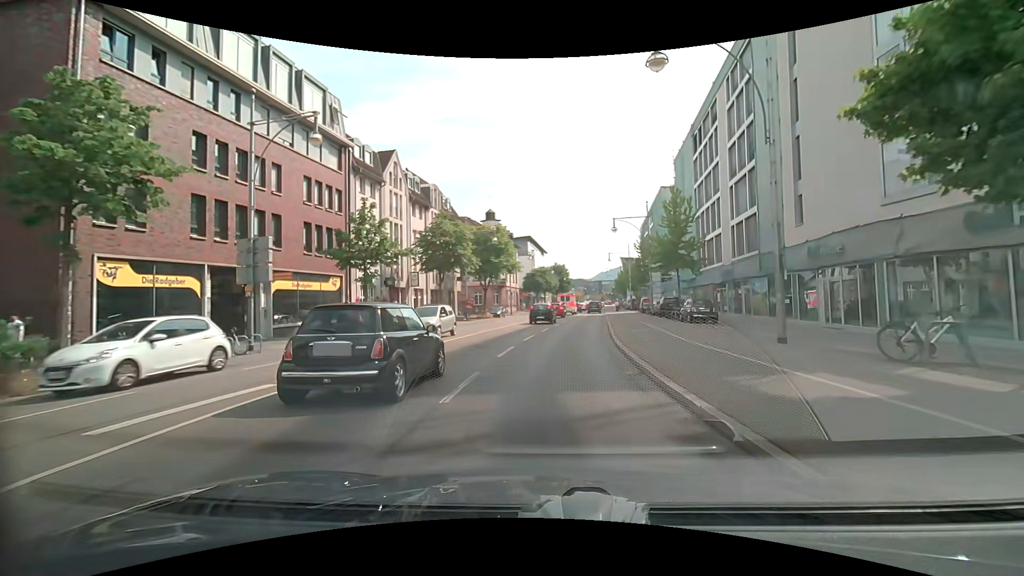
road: primary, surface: asphalt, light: Day
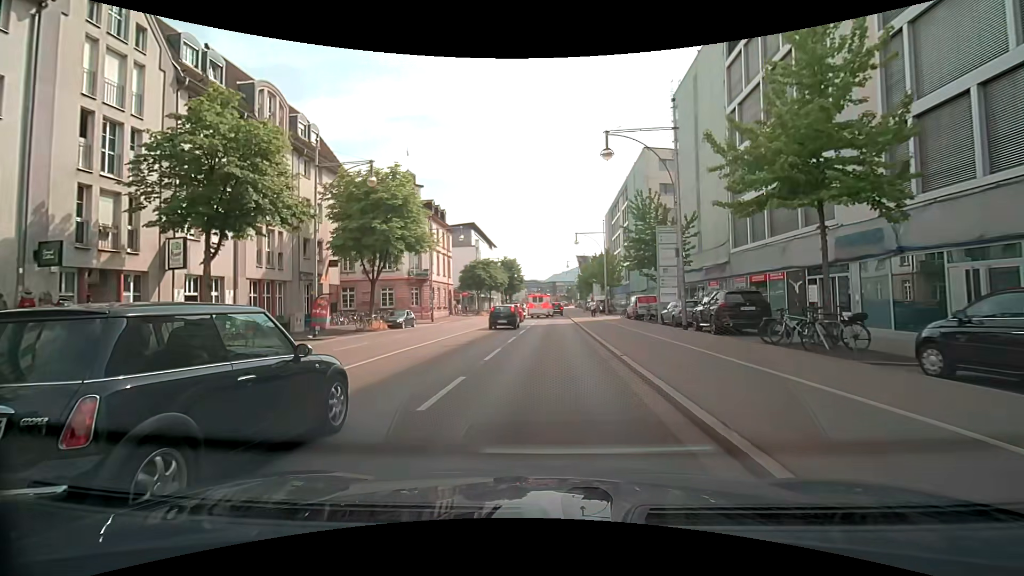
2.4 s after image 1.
(+1.4, +24.2) m; +5°
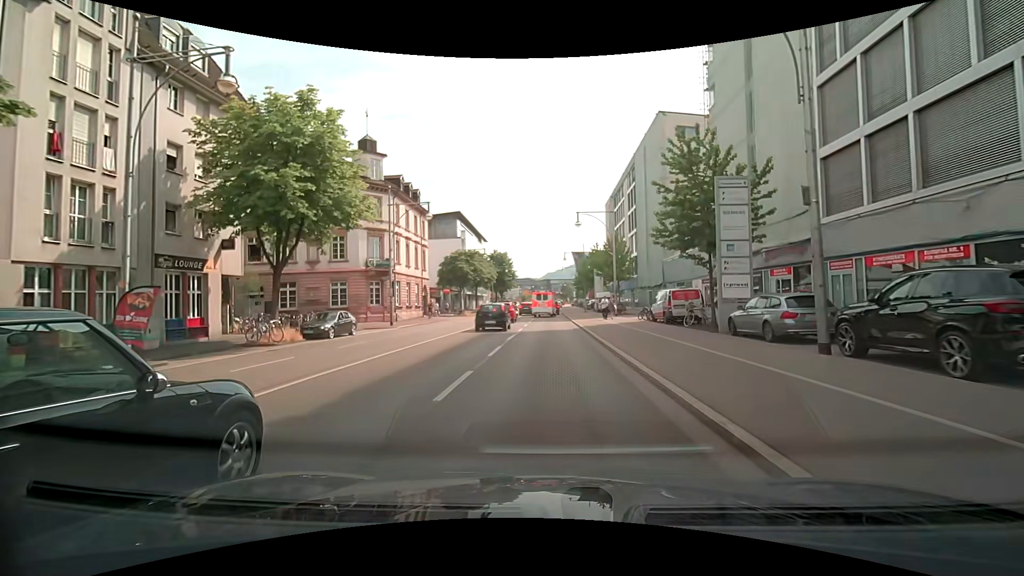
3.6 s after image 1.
(+0.1, +11.4) m; +1°
